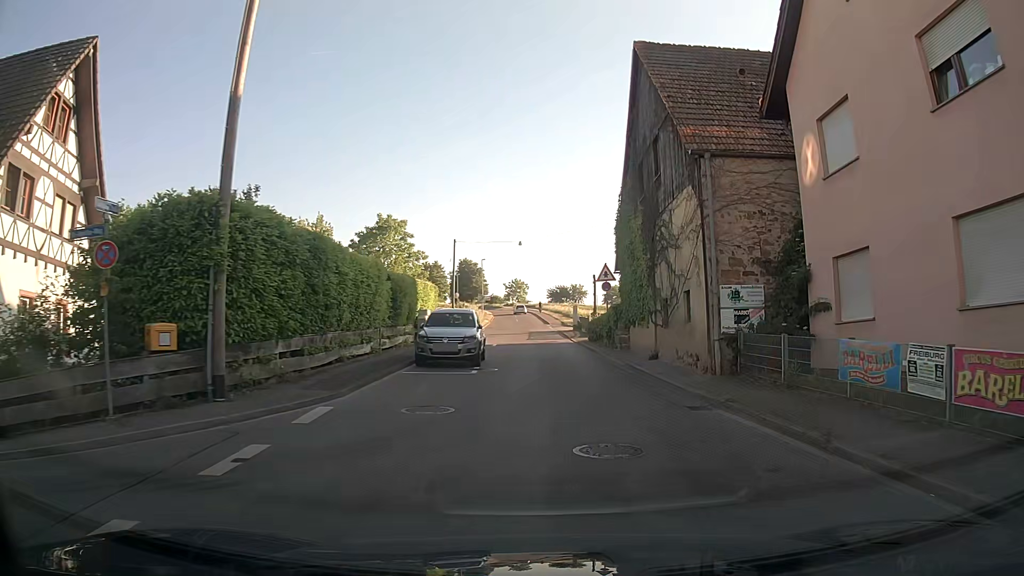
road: tertiary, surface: asphalt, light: Day
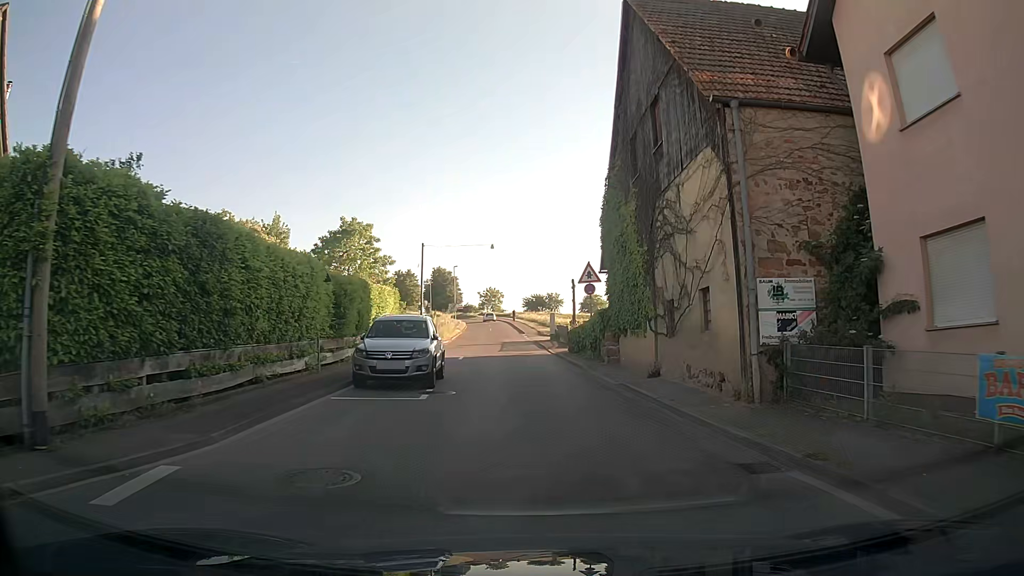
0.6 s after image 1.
(+0.1, +4.1) m; +1°
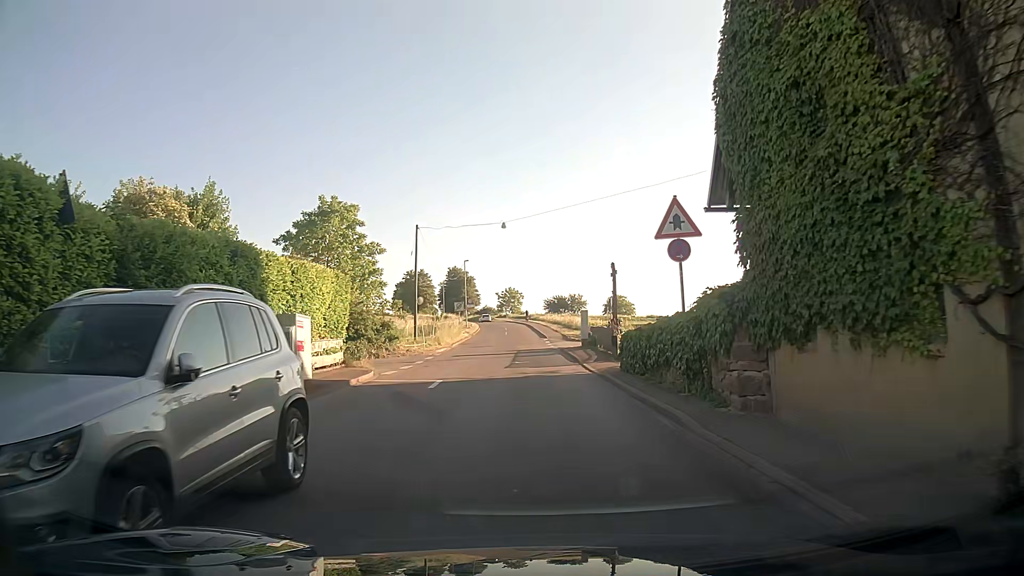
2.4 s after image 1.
(0.0, +12.3) m; -2°
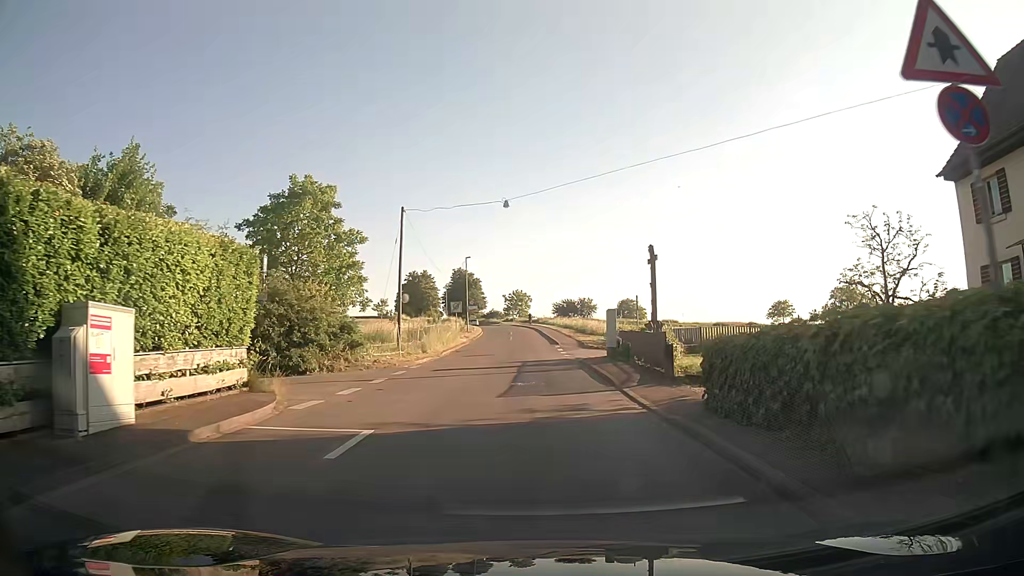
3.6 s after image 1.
(+0.1, +8.3) m; 0°
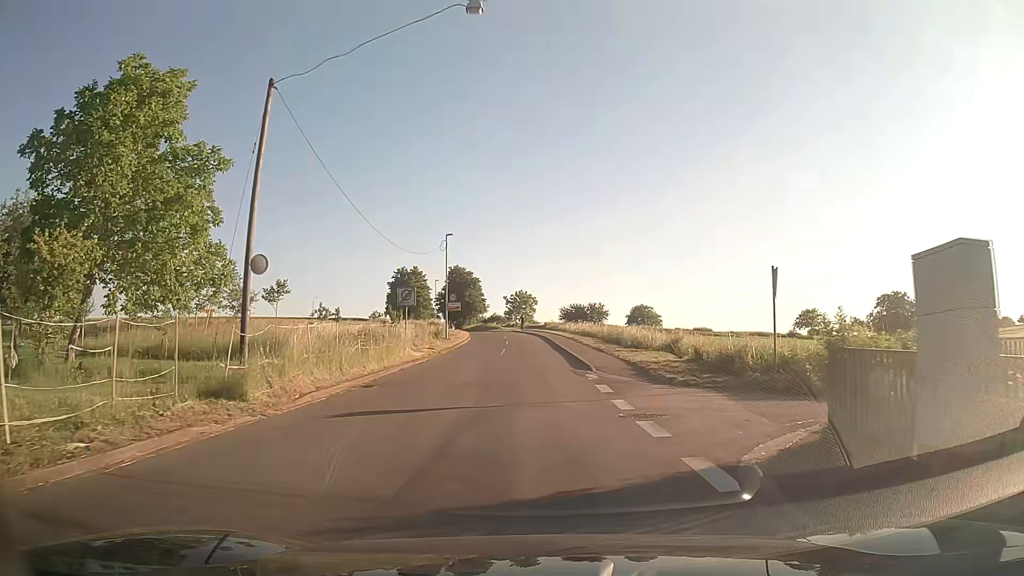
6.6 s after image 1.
(+0.2, +21.3) m; 0°
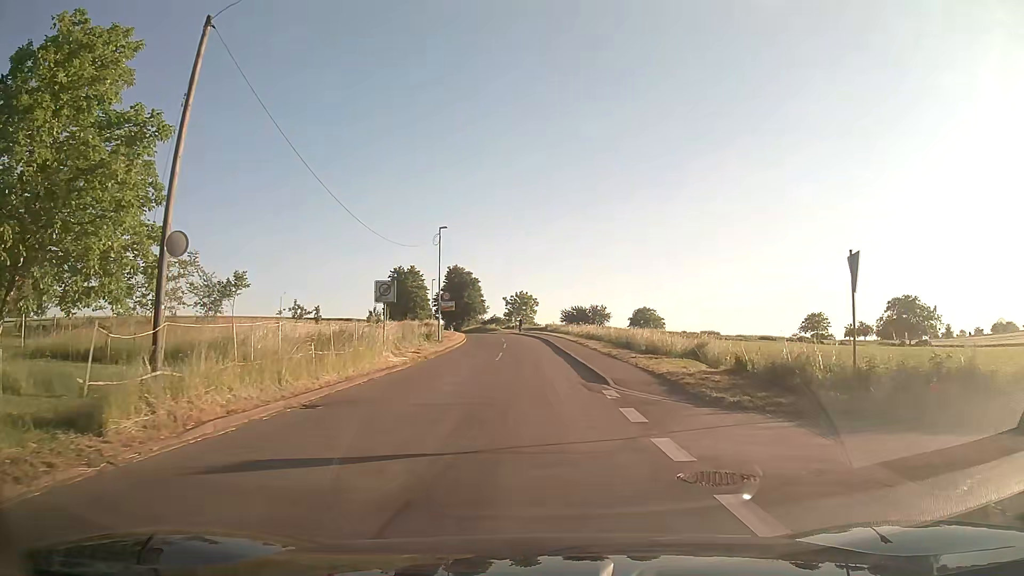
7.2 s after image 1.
(0.0, +4.4) m; -1°
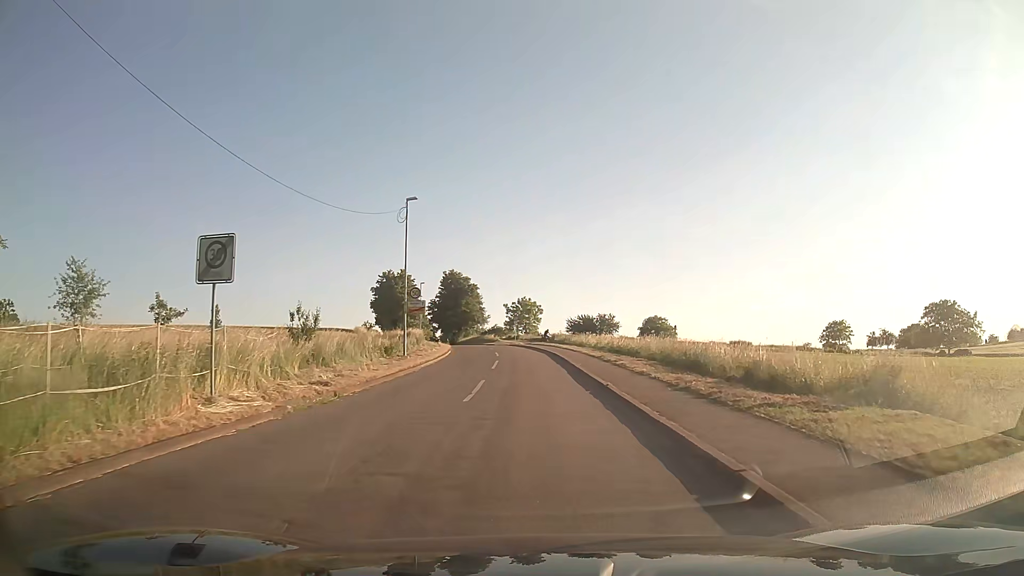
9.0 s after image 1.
(+0.1, +13.9) m; 0°
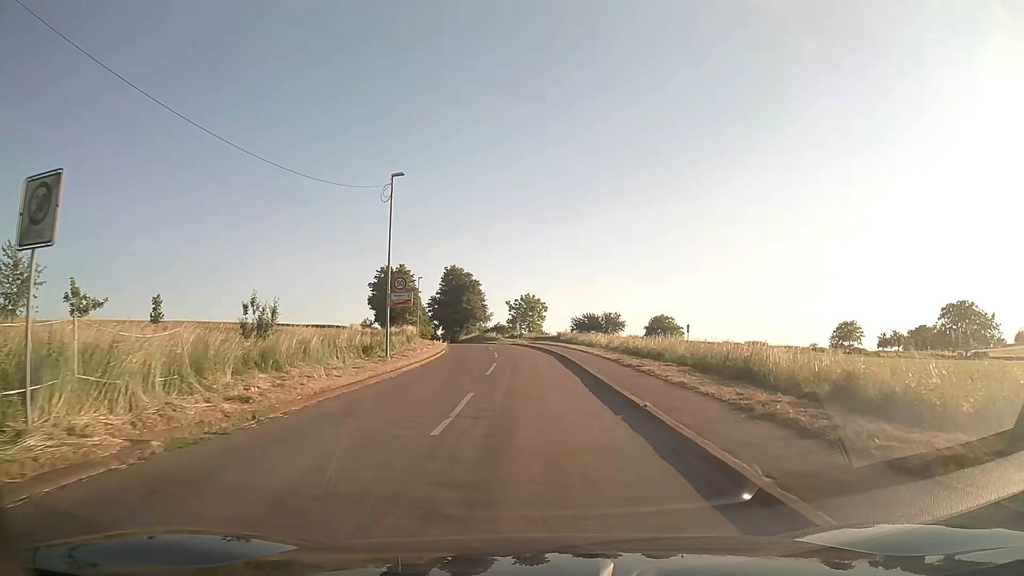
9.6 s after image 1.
(-0.1, +5.0) m; -1°
